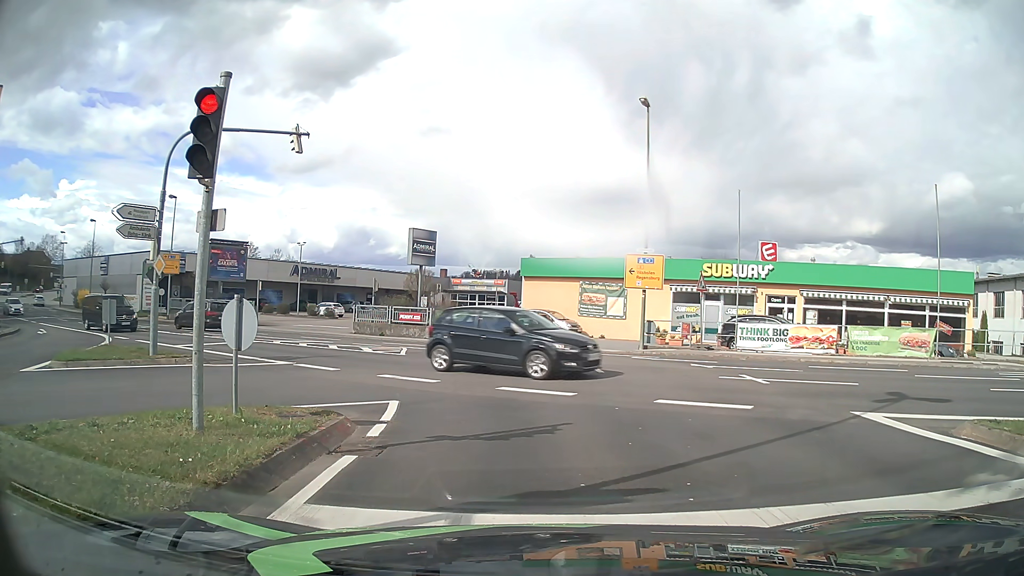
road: tertiary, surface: asphalt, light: Day
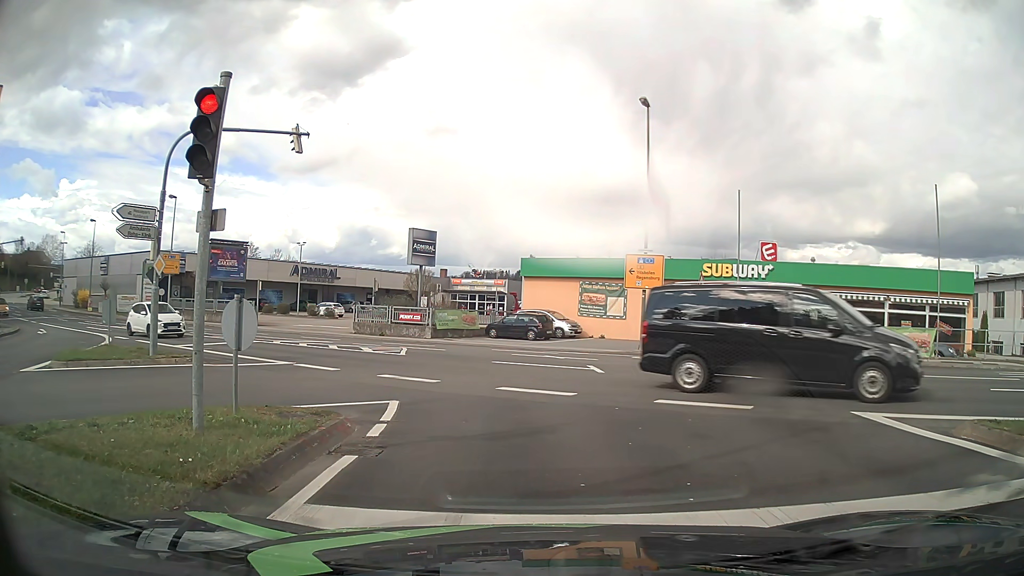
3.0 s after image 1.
(0.0, 0.0) m; 0°
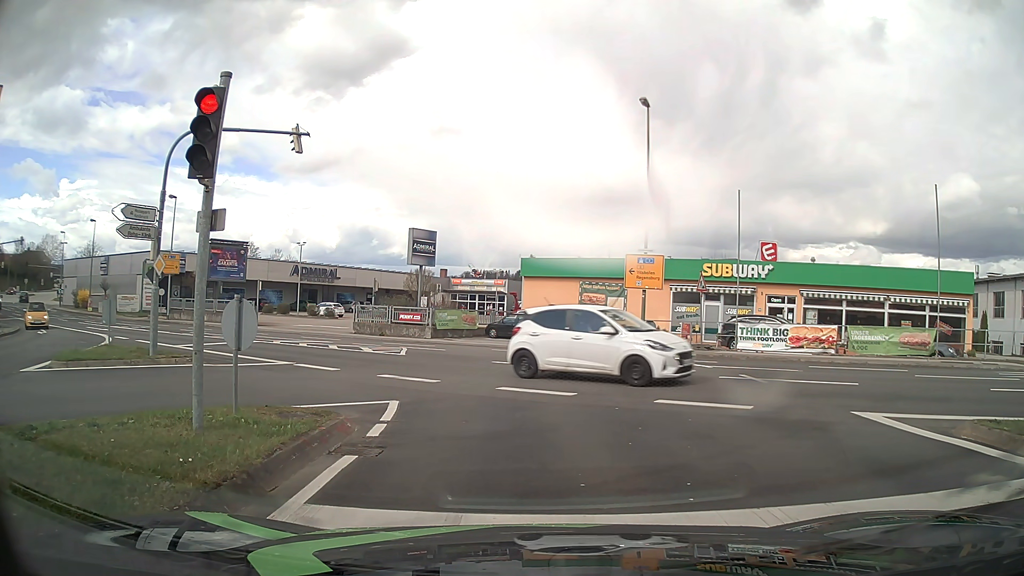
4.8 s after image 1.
(0.0, 0.0) m; 0°
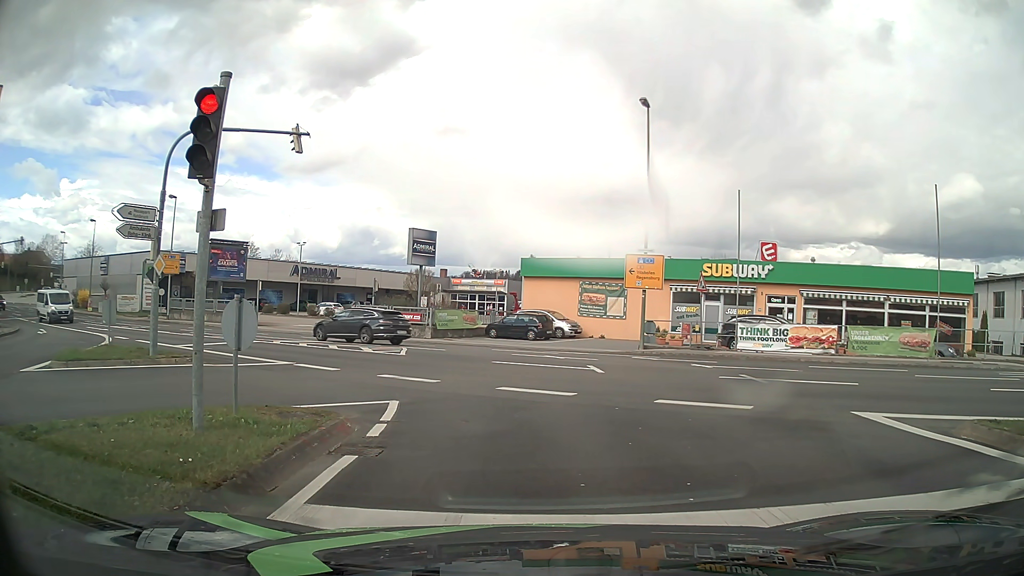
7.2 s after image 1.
(0.0, 0.0) m; 0°
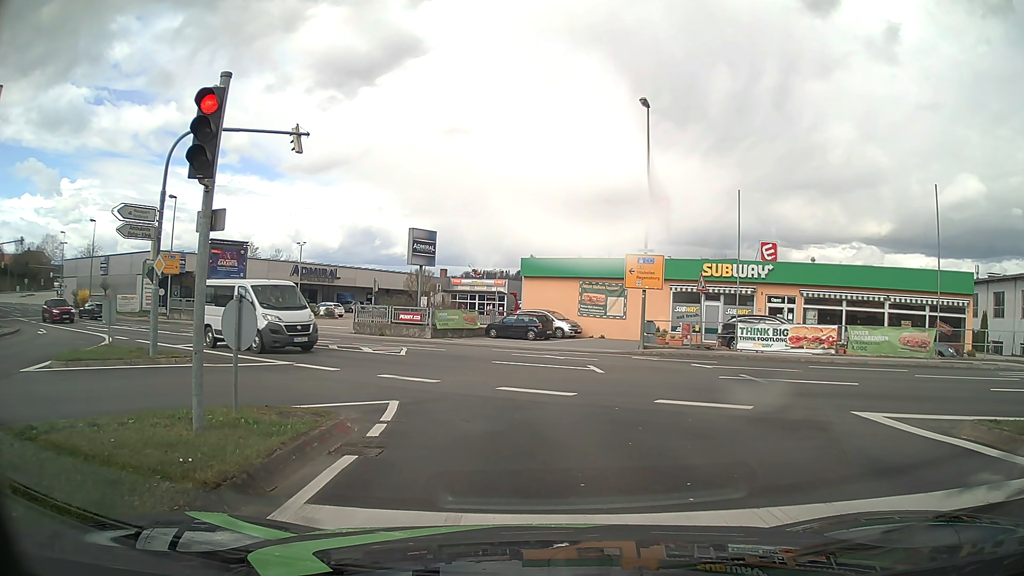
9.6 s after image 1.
(0.0, 0.0) m; 0°
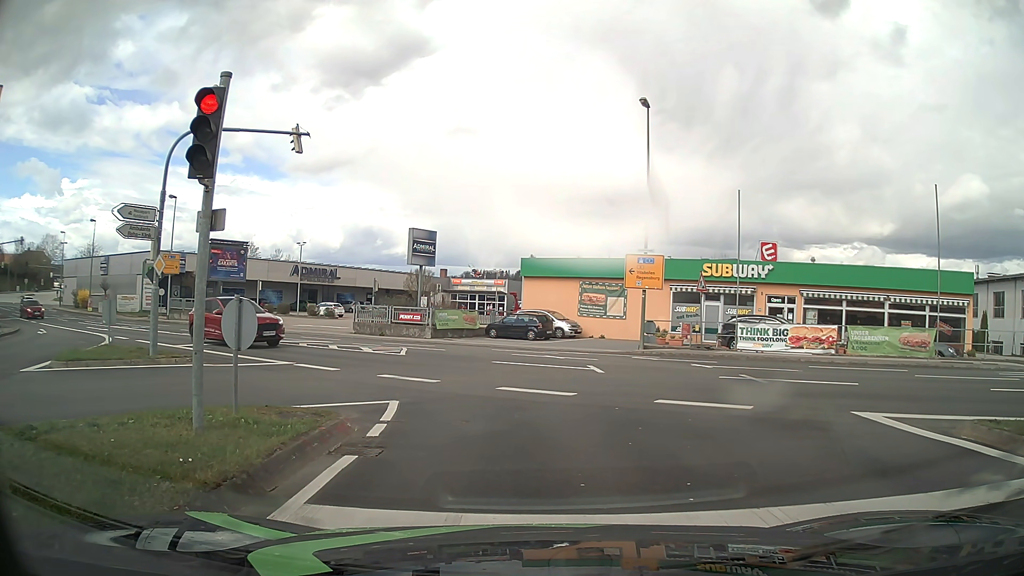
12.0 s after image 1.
(0.0, 0.0) m; 0°
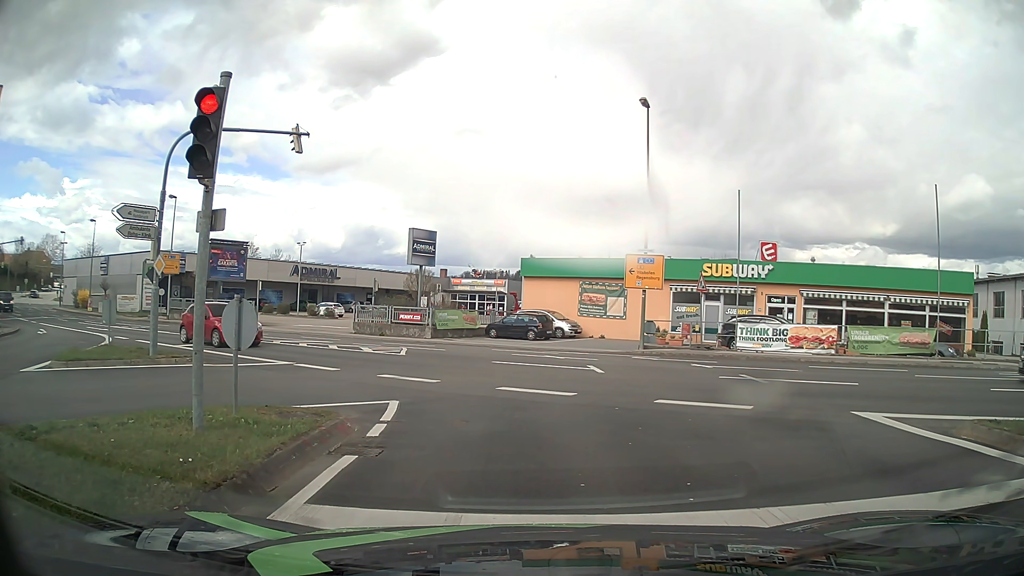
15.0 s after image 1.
(0.0, 0.0) m; 0°
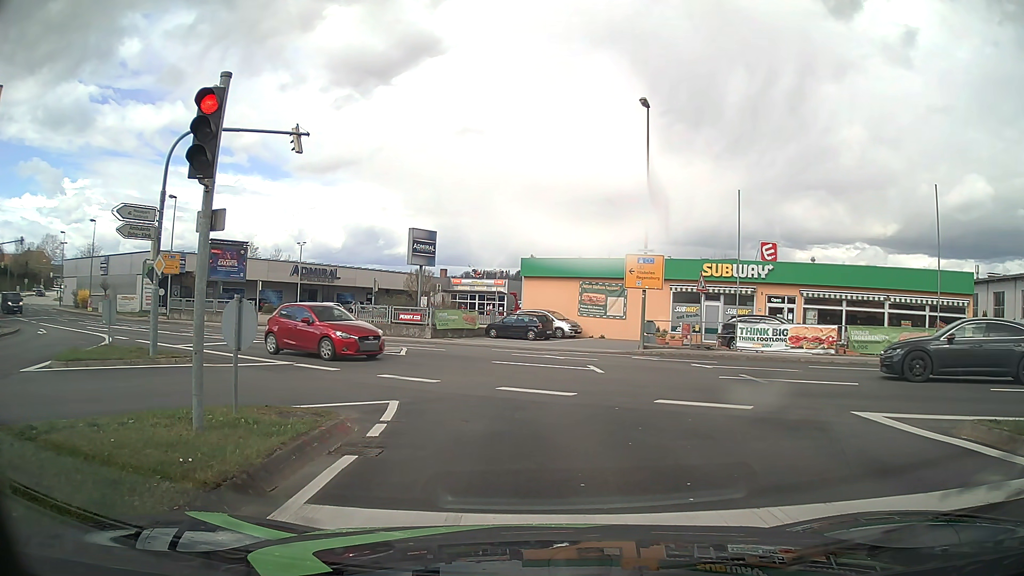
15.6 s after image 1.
(0.0, 0.0) m; 0°
